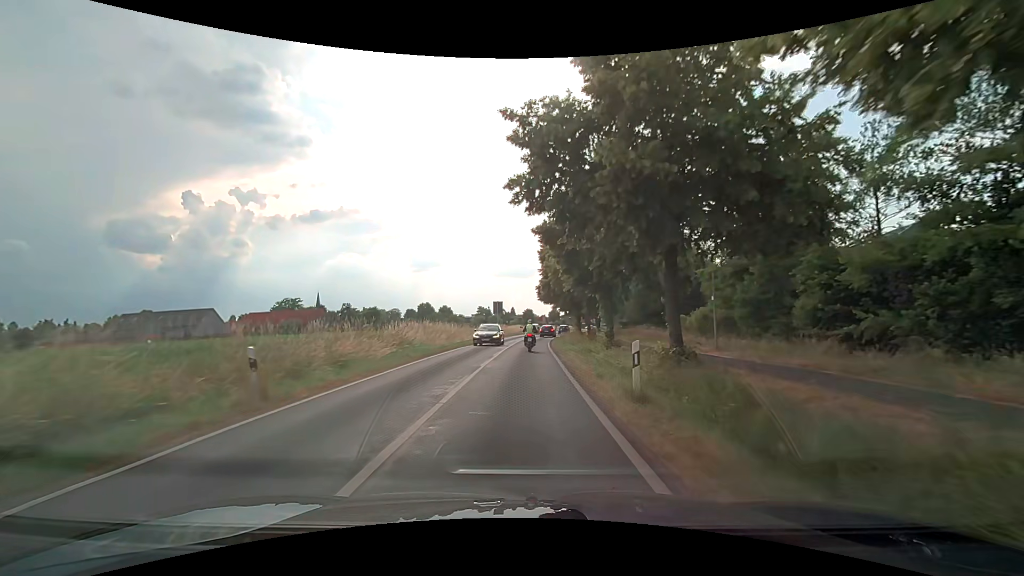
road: secondary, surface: asphalt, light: Day
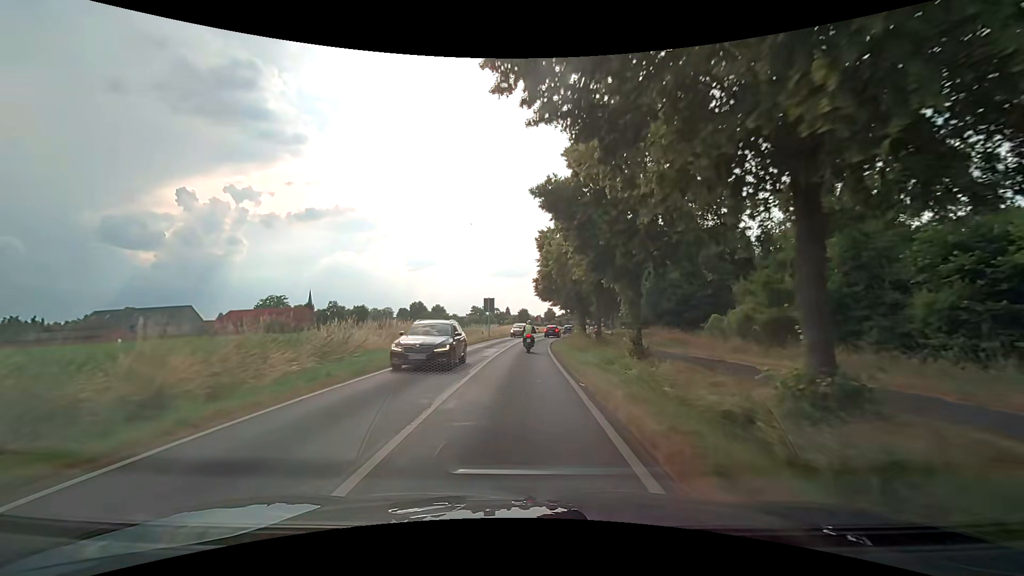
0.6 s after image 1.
(-0.1, +8.0) m; 0°
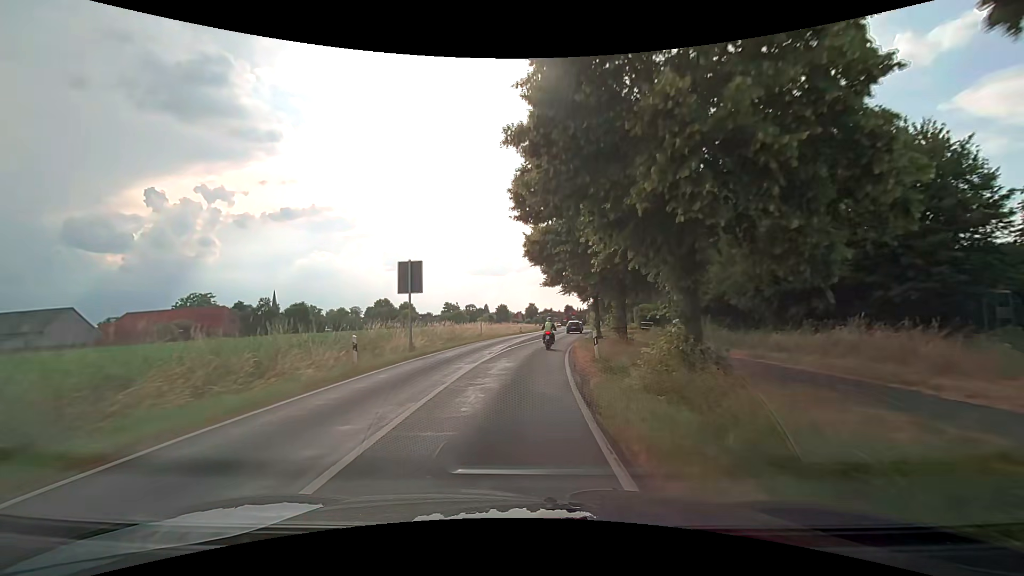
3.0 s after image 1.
(+0.8, +31.7) m; +2°
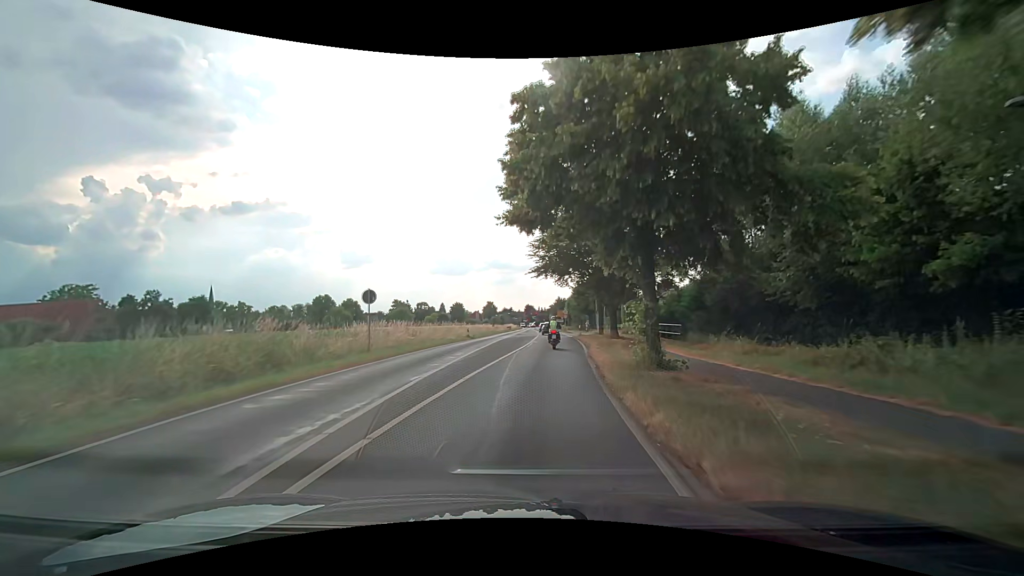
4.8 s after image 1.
(+0.6, +23.6) m; +4°
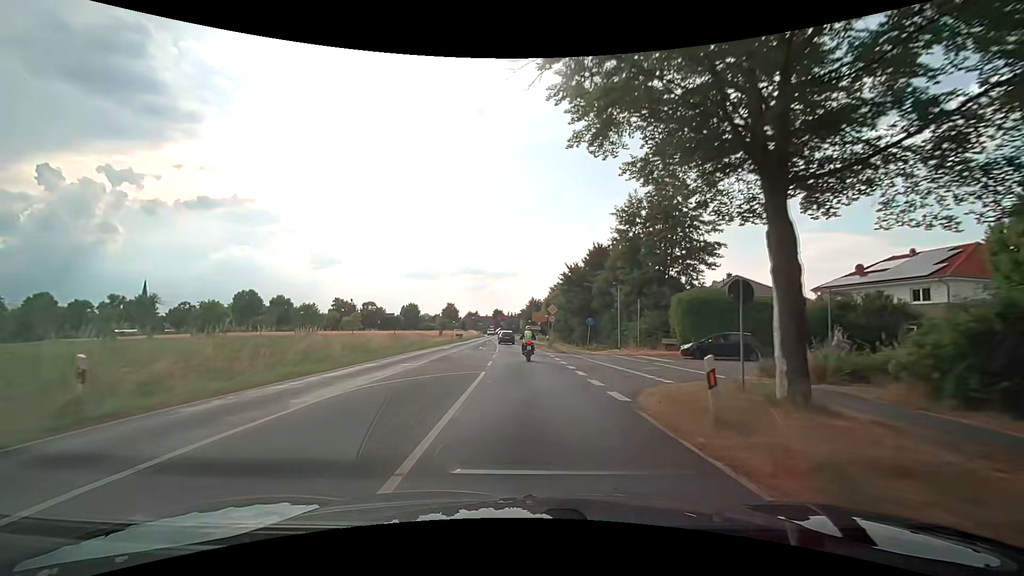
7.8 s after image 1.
(+1.7, +37.3) m; +4°
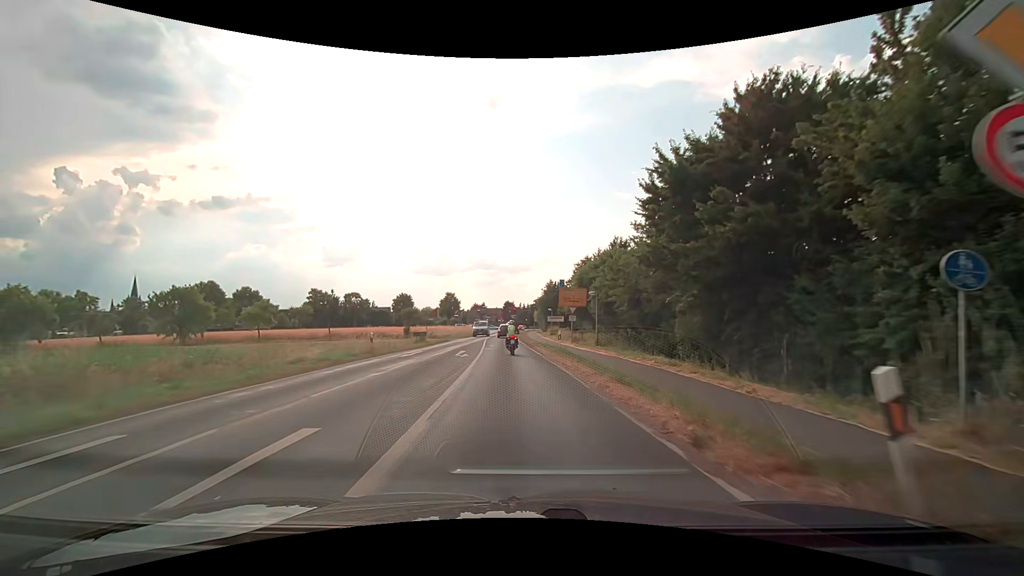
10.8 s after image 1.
(-0.4, +36.1) m; -1°
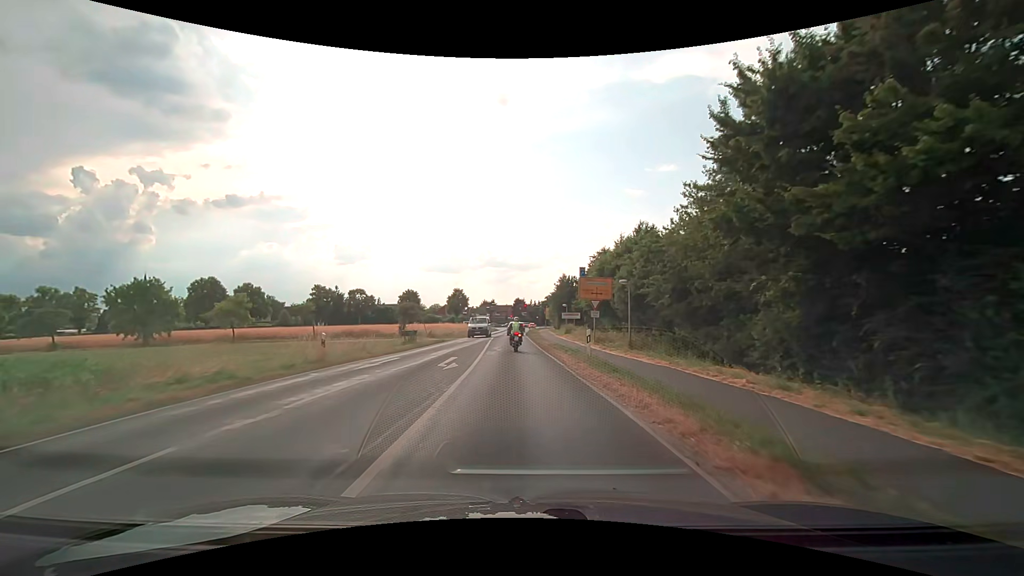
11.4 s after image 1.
(-0.1, +7.2) m; -1°
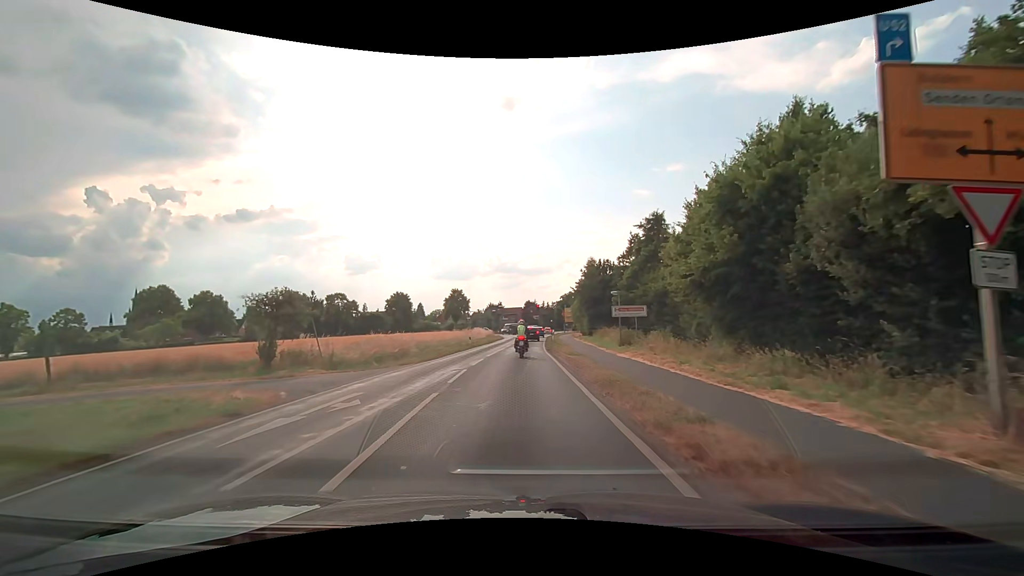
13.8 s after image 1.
(-0.4, +28.2) m; -1°
